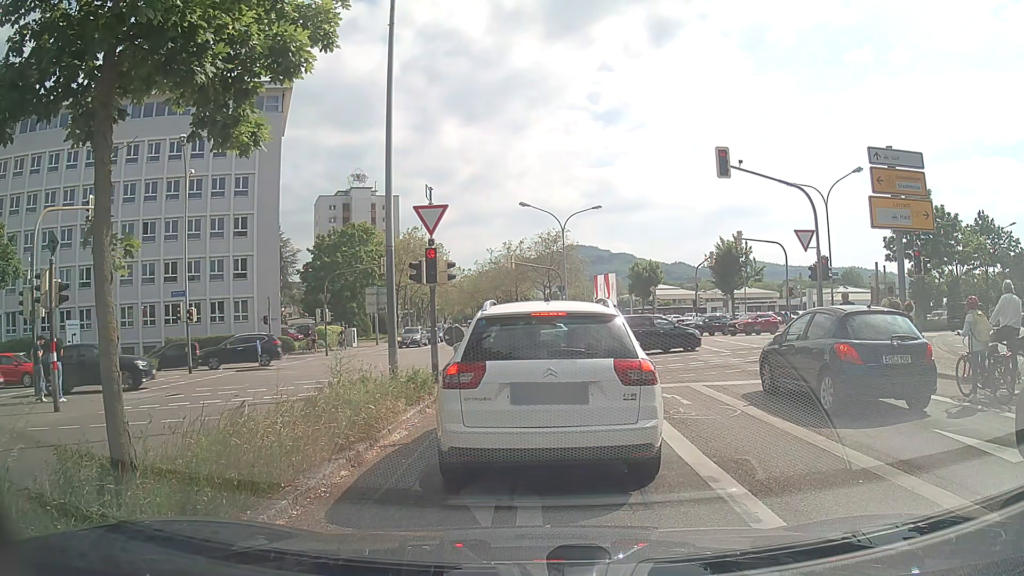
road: secondary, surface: asphalt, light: Day
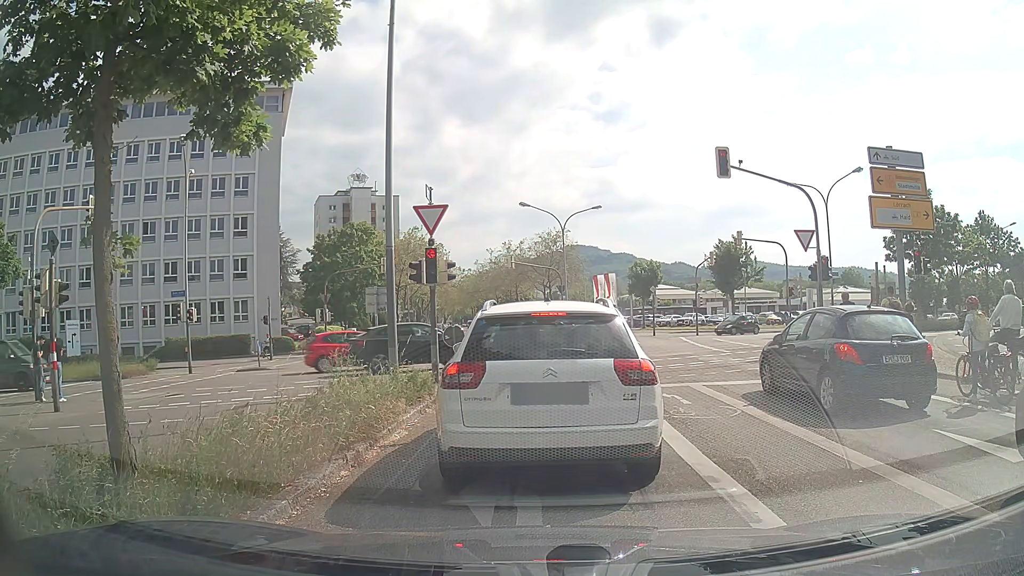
(0.0, 0.0) m; 0°
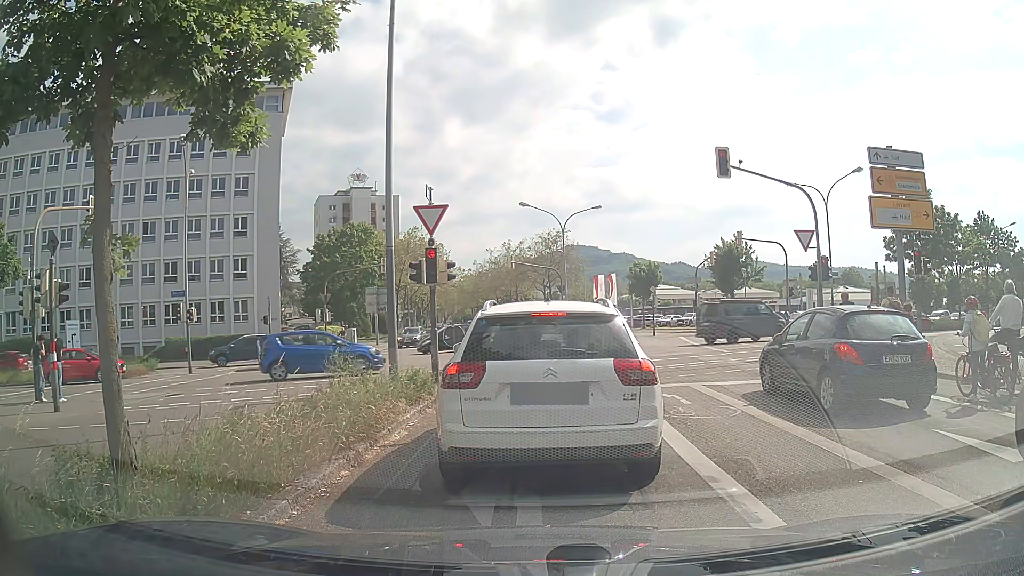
(0.0, 0.0) m; 0°
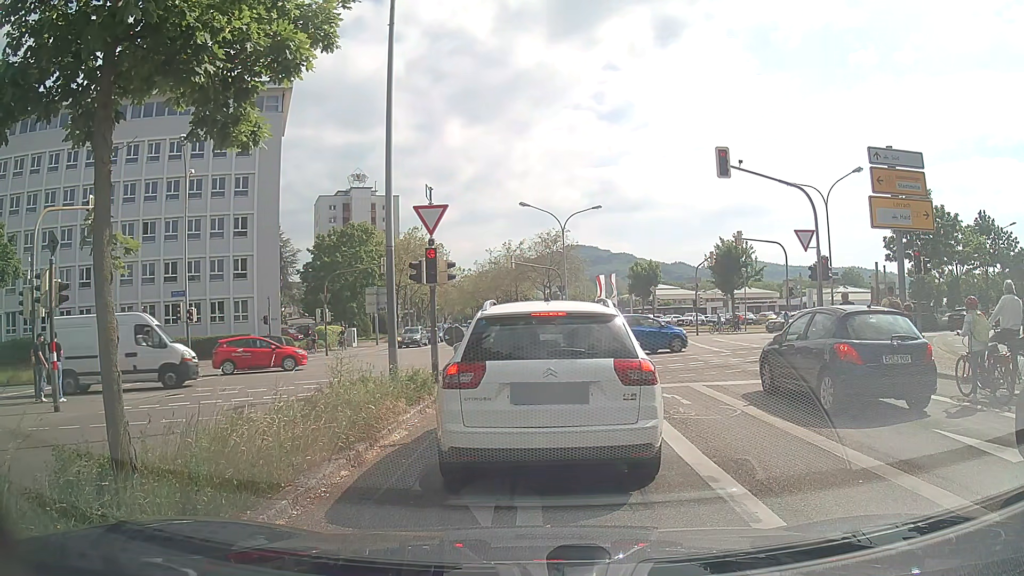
(0.0, 0.0) m; 0°
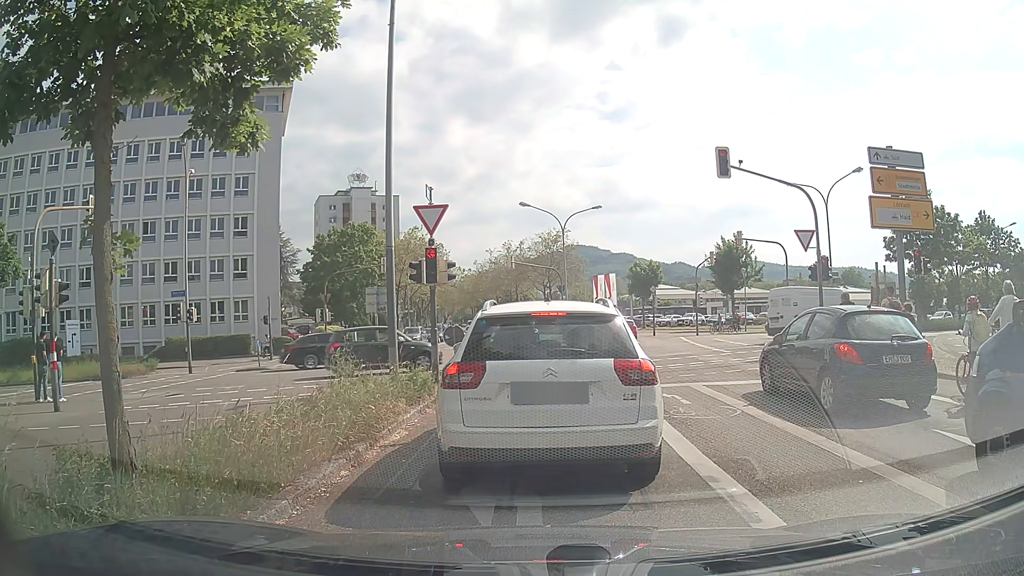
(0.0, 0.0) m; 0°
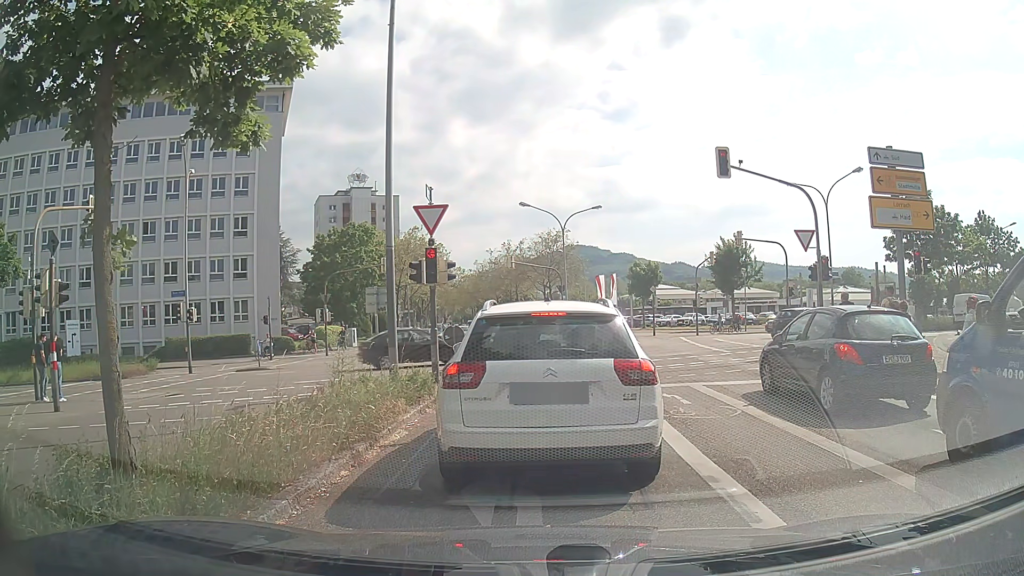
(0.0, 0.0) m; 0°
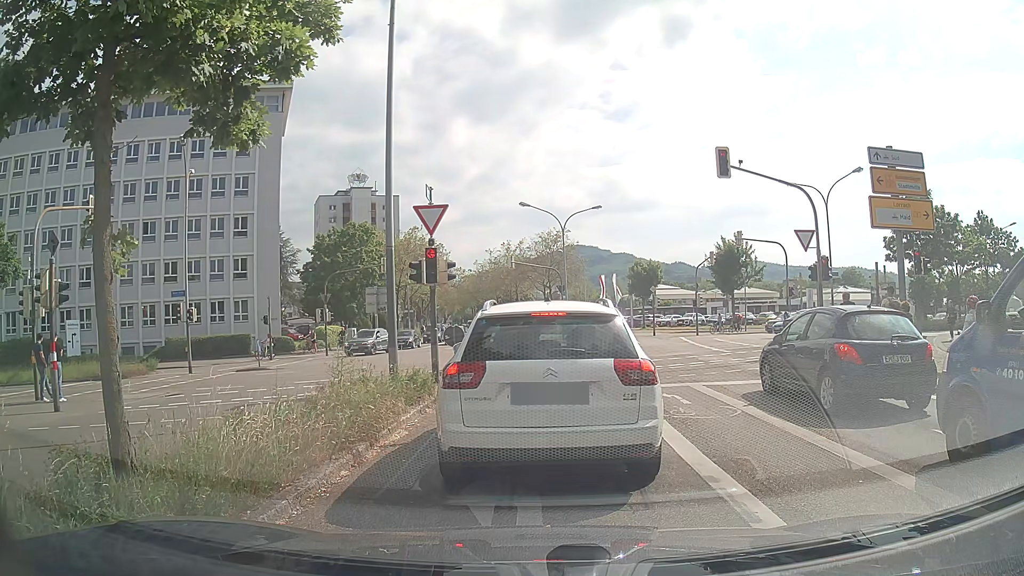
(0.0, 0.0) m; 0°
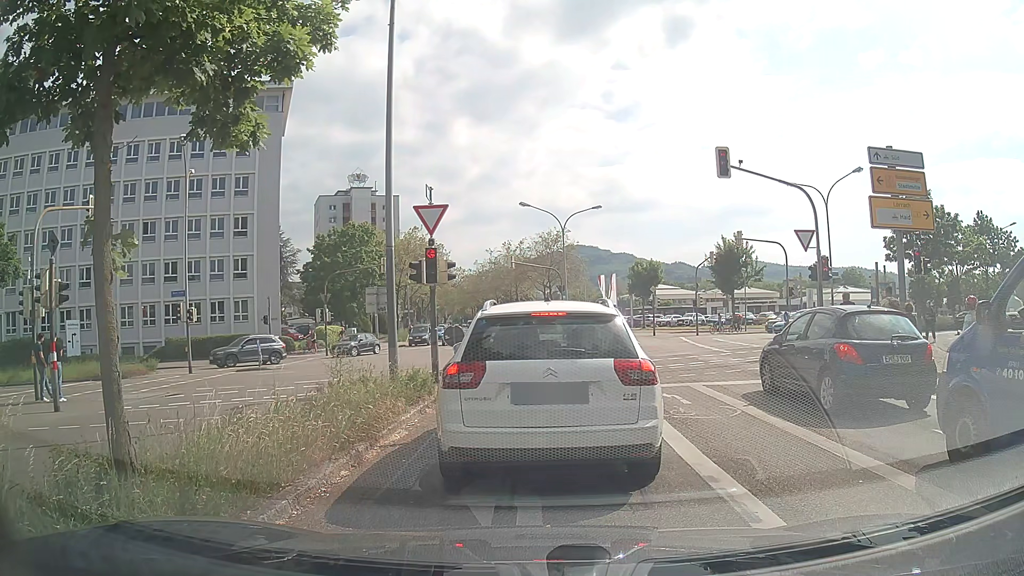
(0.0, 0.0) m; 0°
